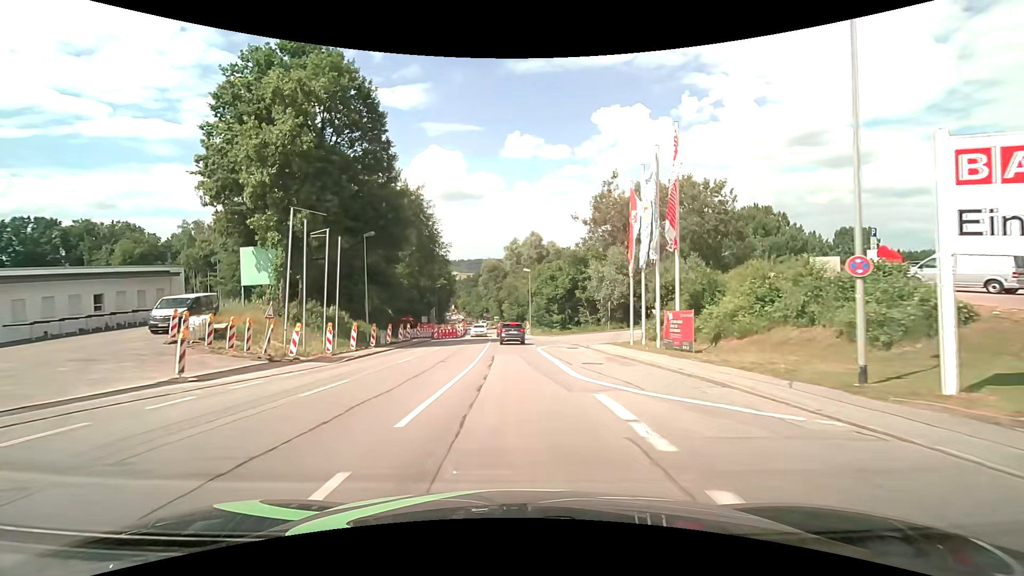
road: tertiary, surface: asphalt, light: Day
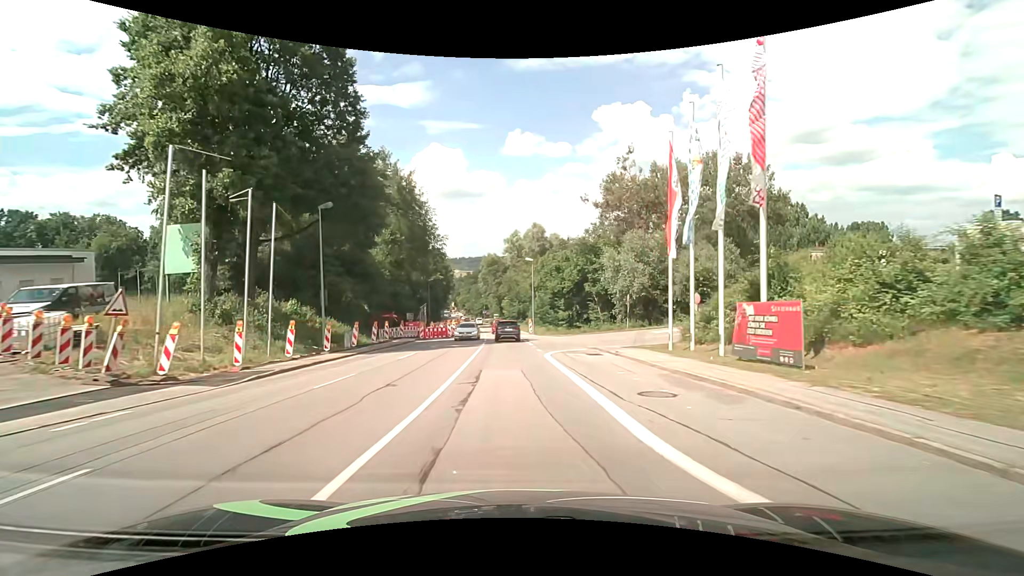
(0.0, +8.2) m; 0°
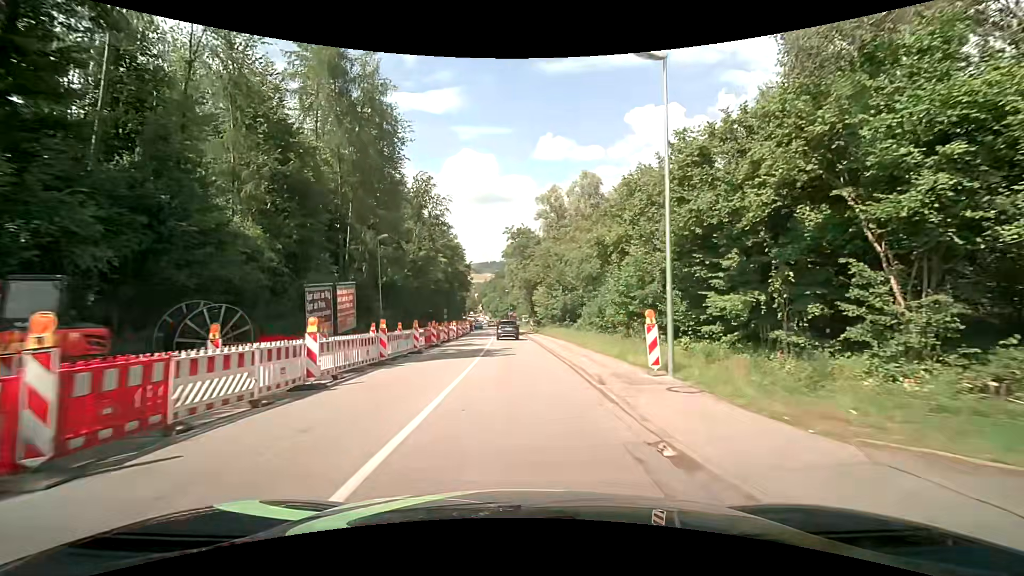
(-1.2, +41.1) m; -3°
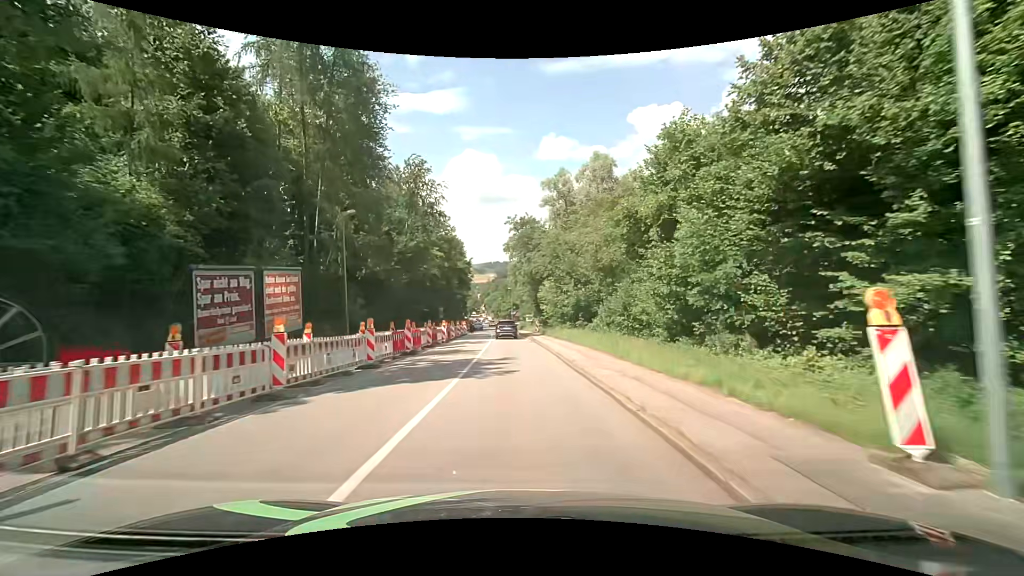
(-0.1, +8.1) m; 0°
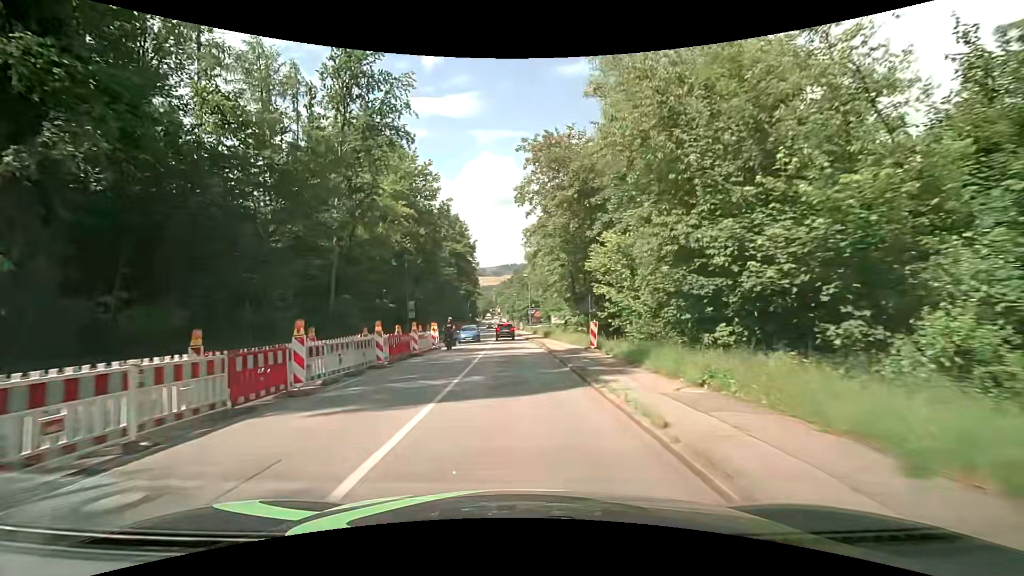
(-0.7, +32.1) m; -3°
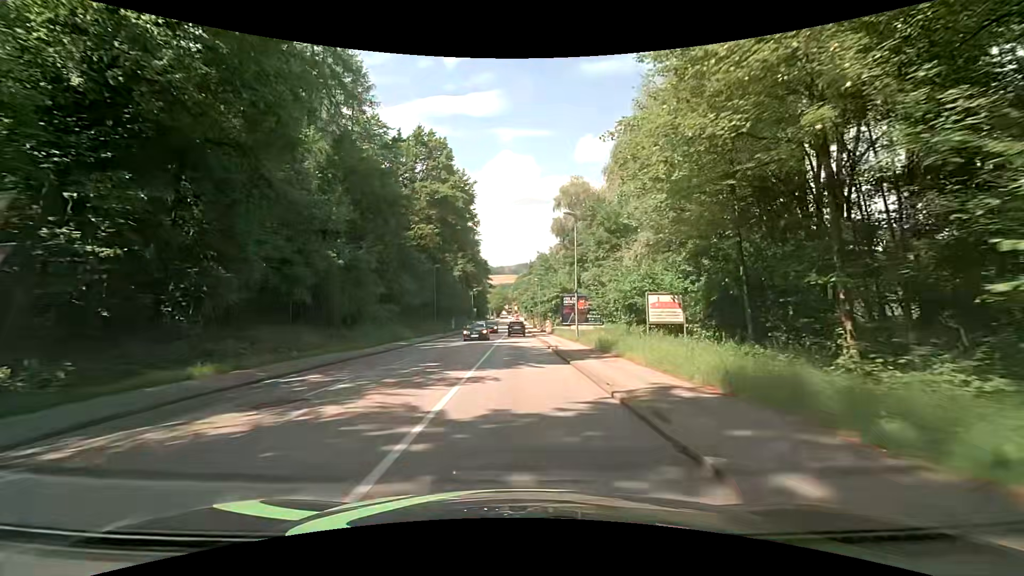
(-0.3, +39.3) m; -1°
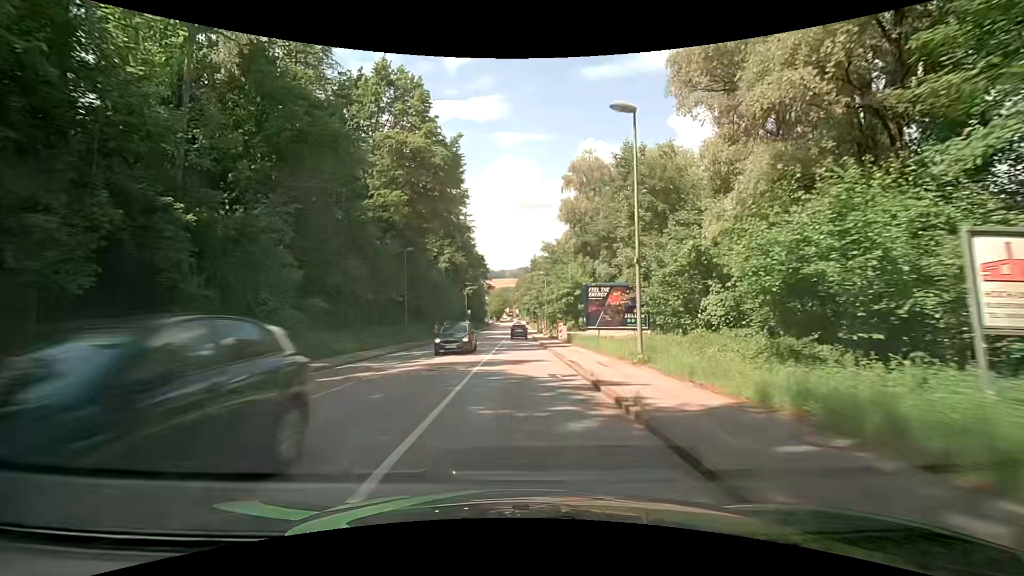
(-0.1, +15.6) m; -1°
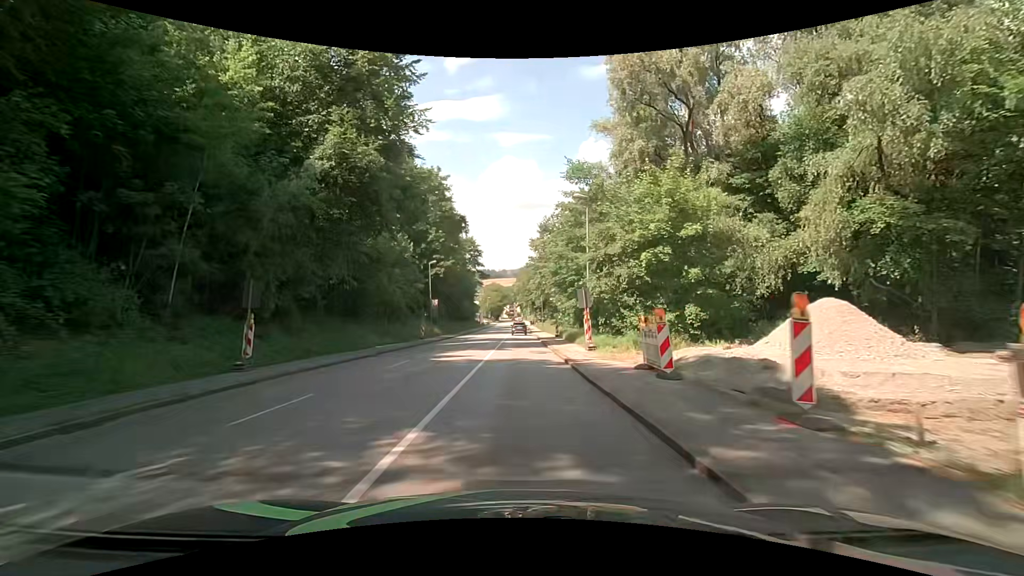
(+0.3, +38.9) m; +1°
